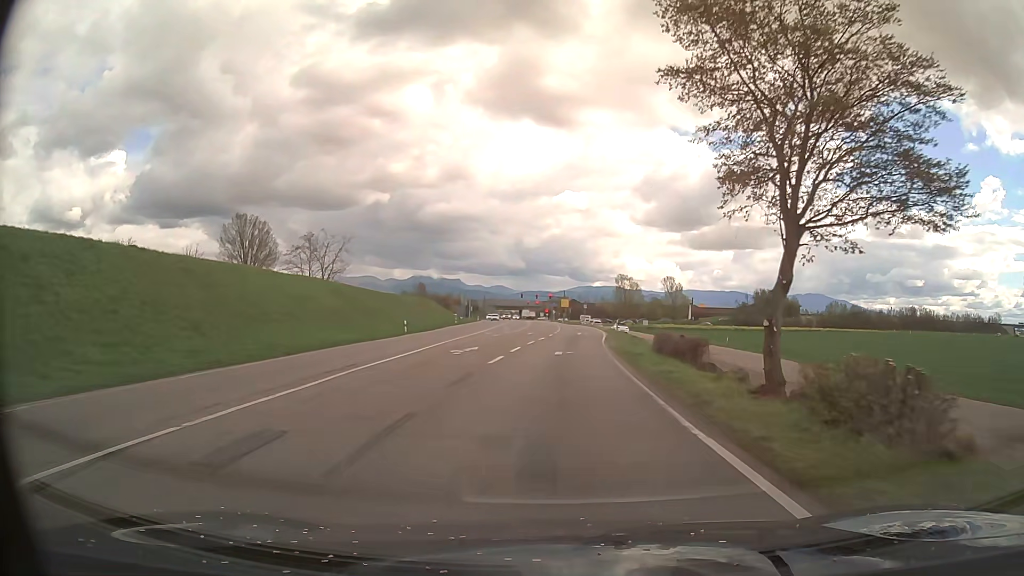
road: primary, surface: asphalt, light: Day
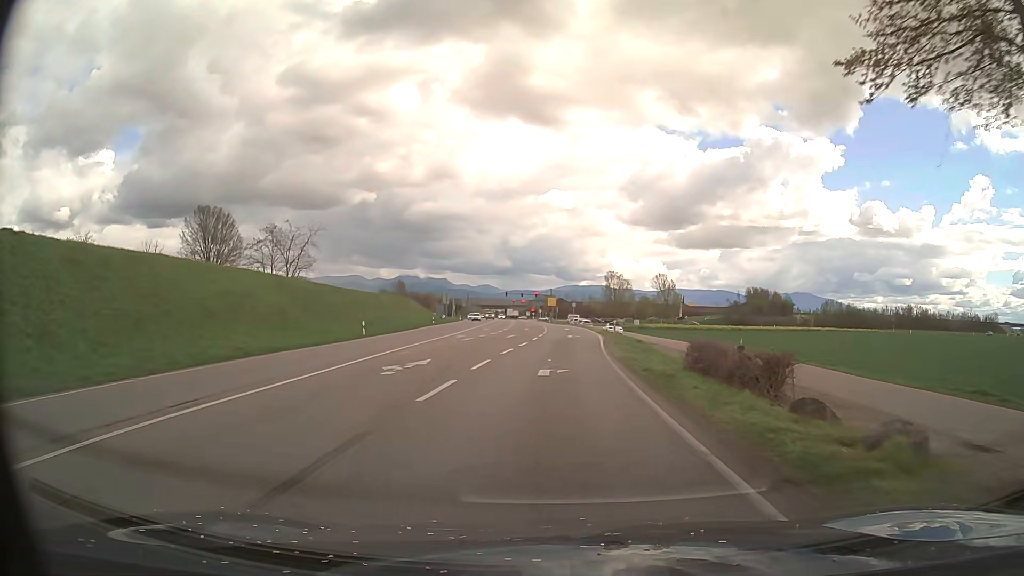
(+0.1, +8.1) m; +1°
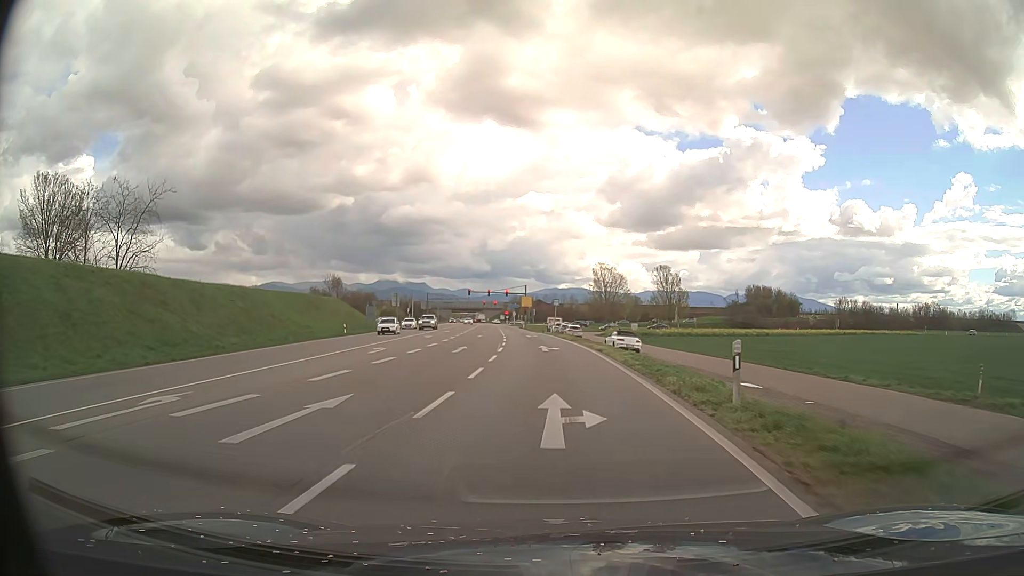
(+0.8, +31.8) m; +2°
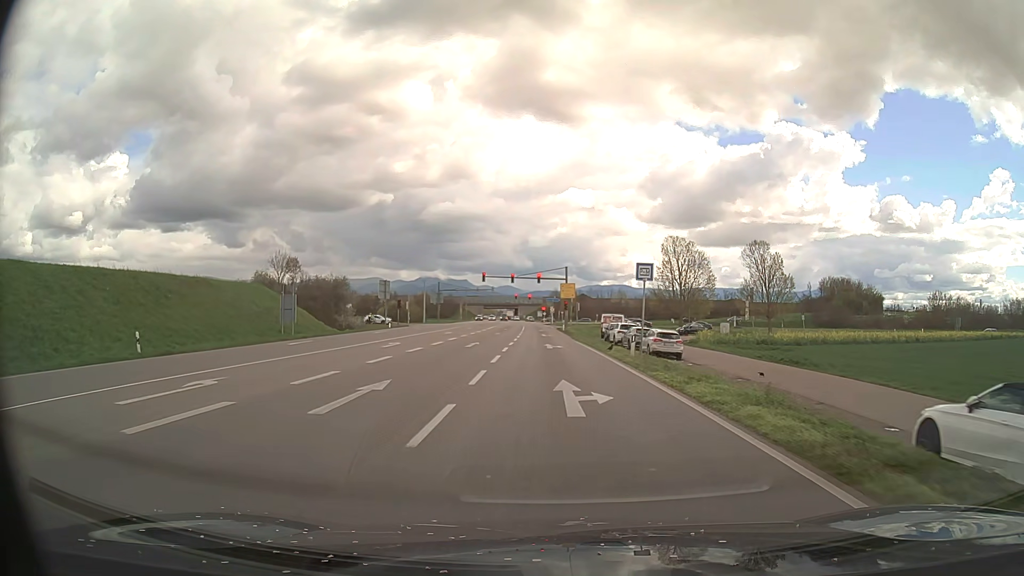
(-1.2, +38.1) m; -4°
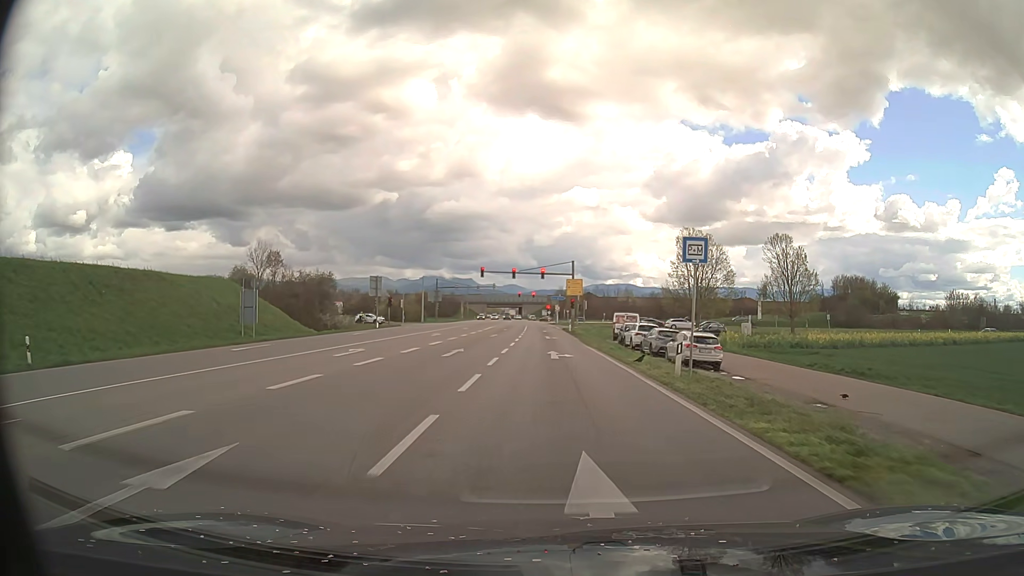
(0.0, +7.3) m; 0°
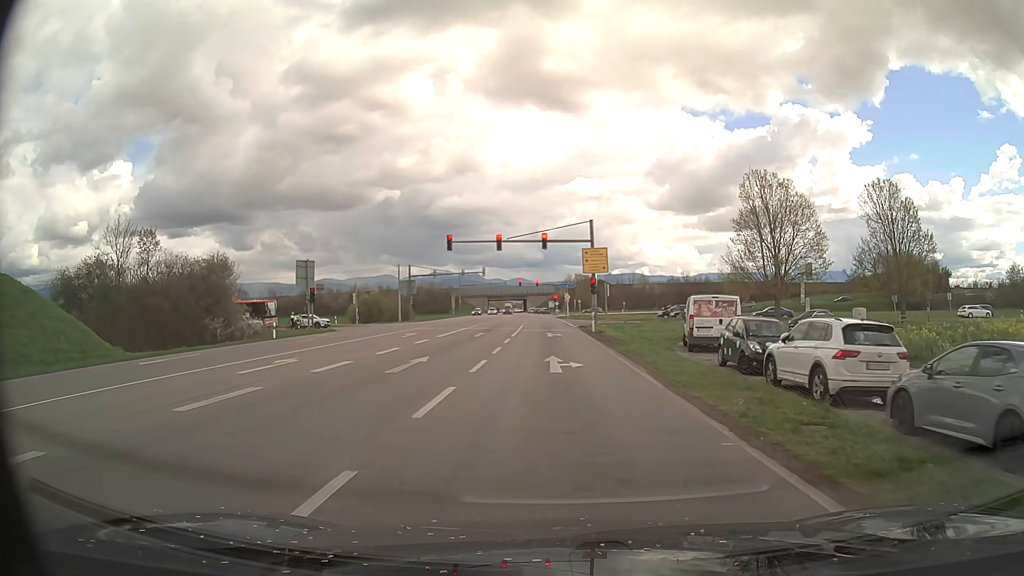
(-0.1, +27.2) m; 0°
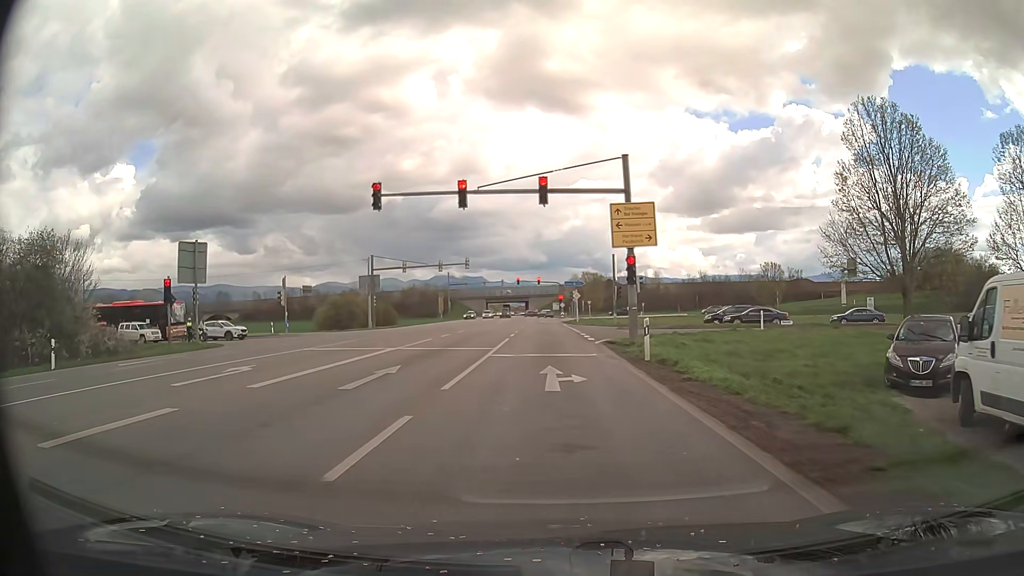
(-0.2, +20.5) m; -1°
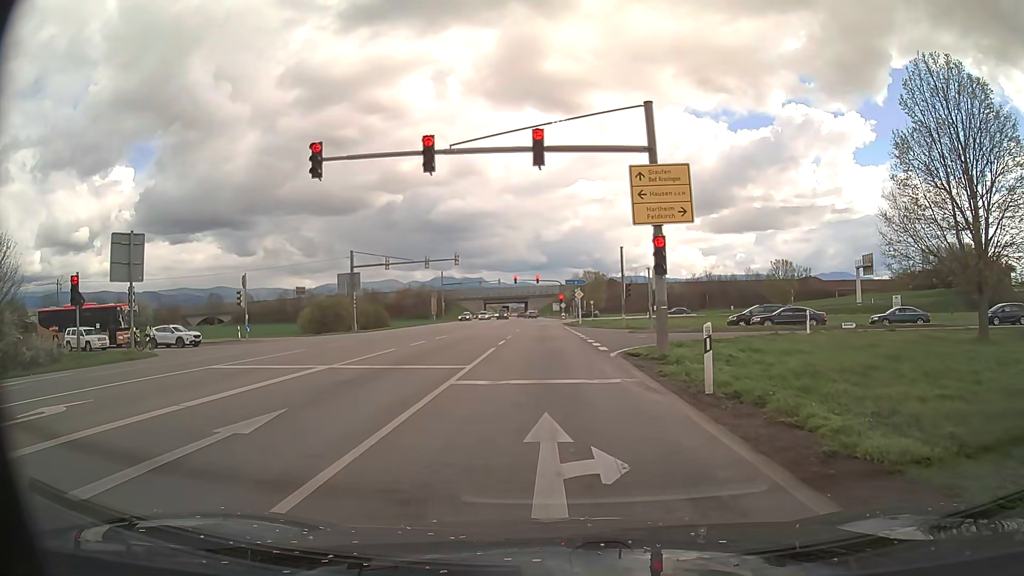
(0.0, +7.0) m; 0°
(0, +10) (0, +20) (0, +30) (-1, +40) (-1, +50) (-1, +60) (-1, +70) (-2, +80) (-2, +90) (-2, +100) m
